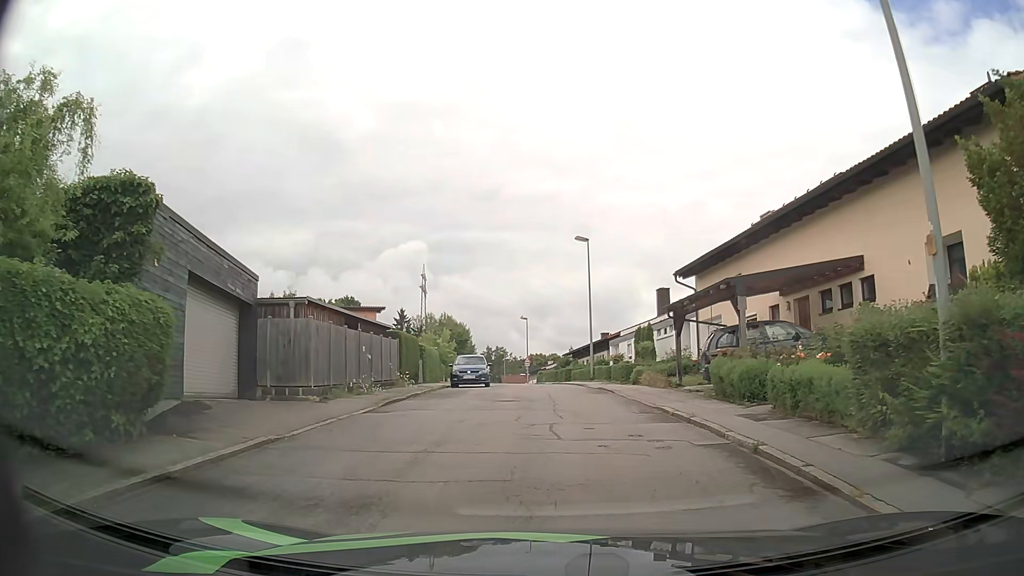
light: Day
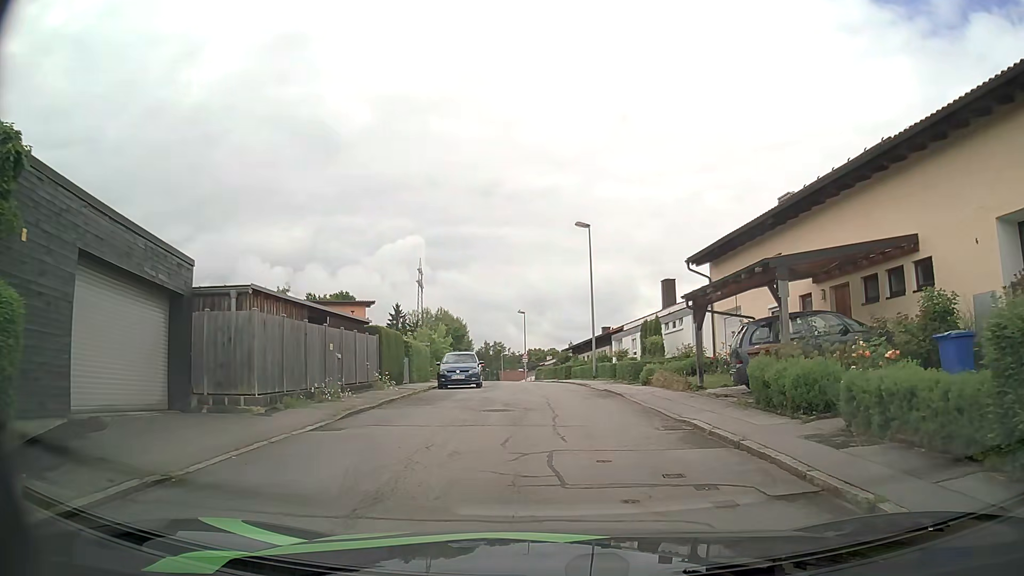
(0.0, +3.1) m; 0°
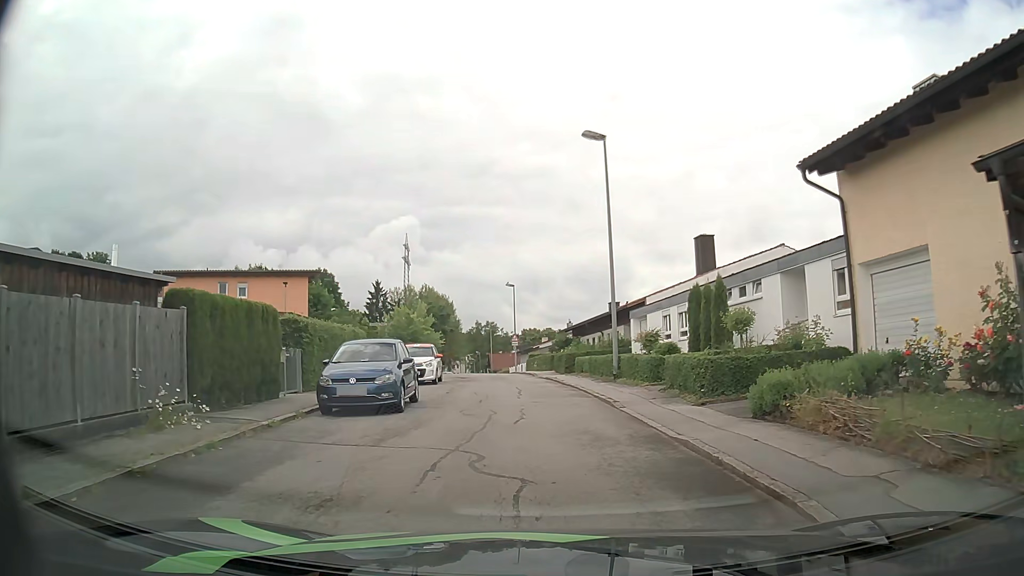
(+0.1, +13.3) m; 0°
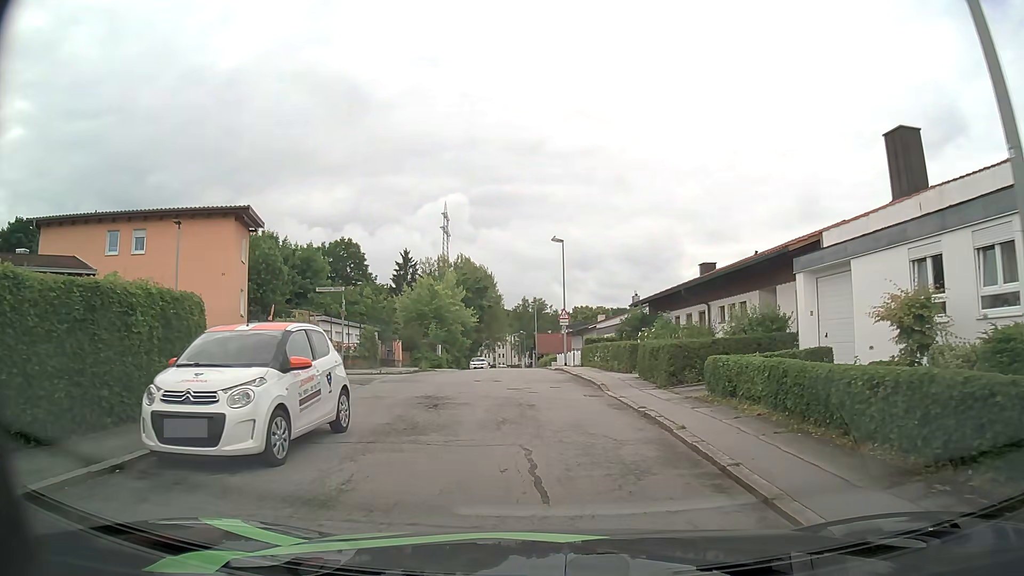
(-0.4, +17.7) m; -3°
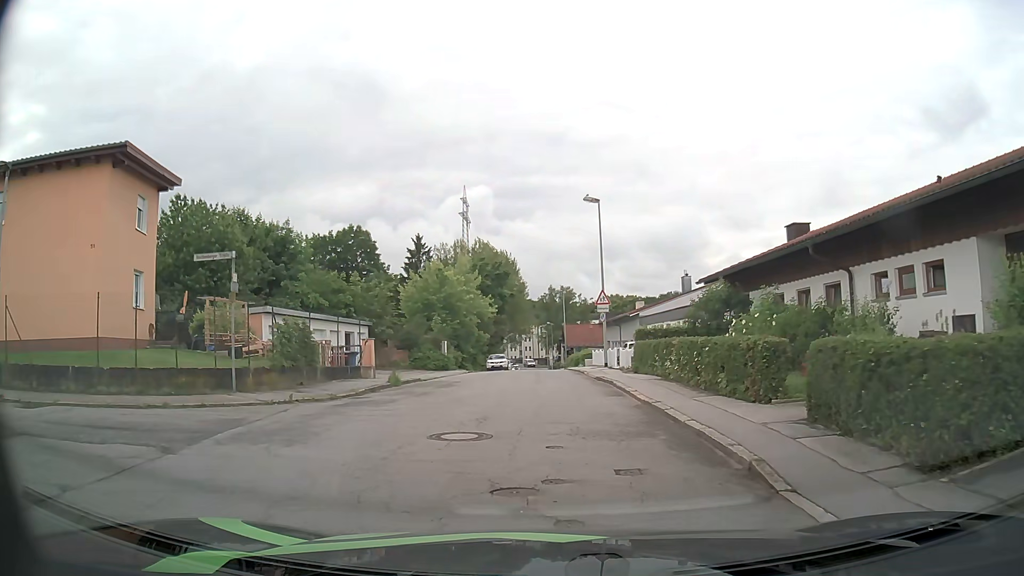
(-0.3, +10.9) m; -2°
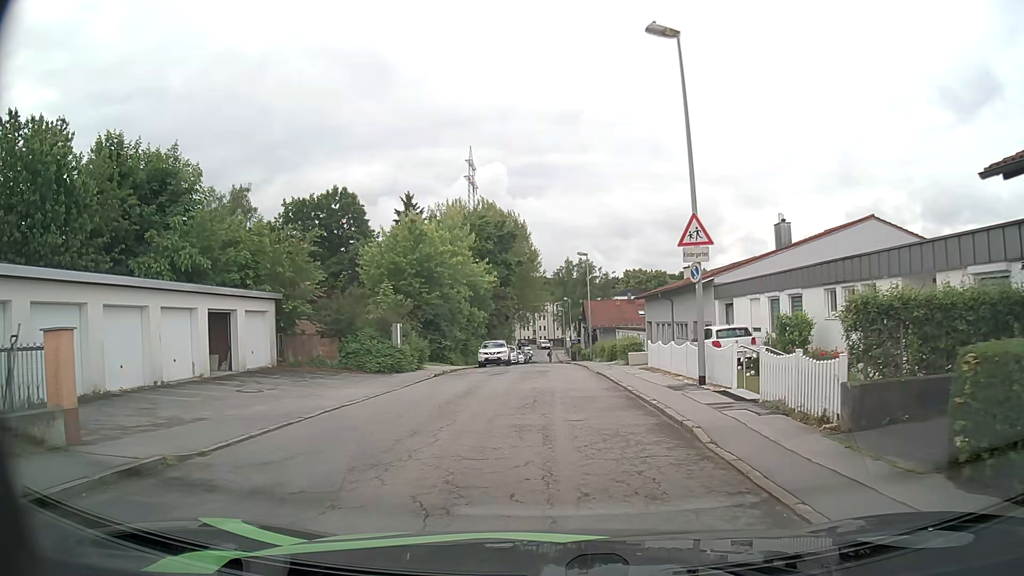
(-0.3, +17.8) m; -2°
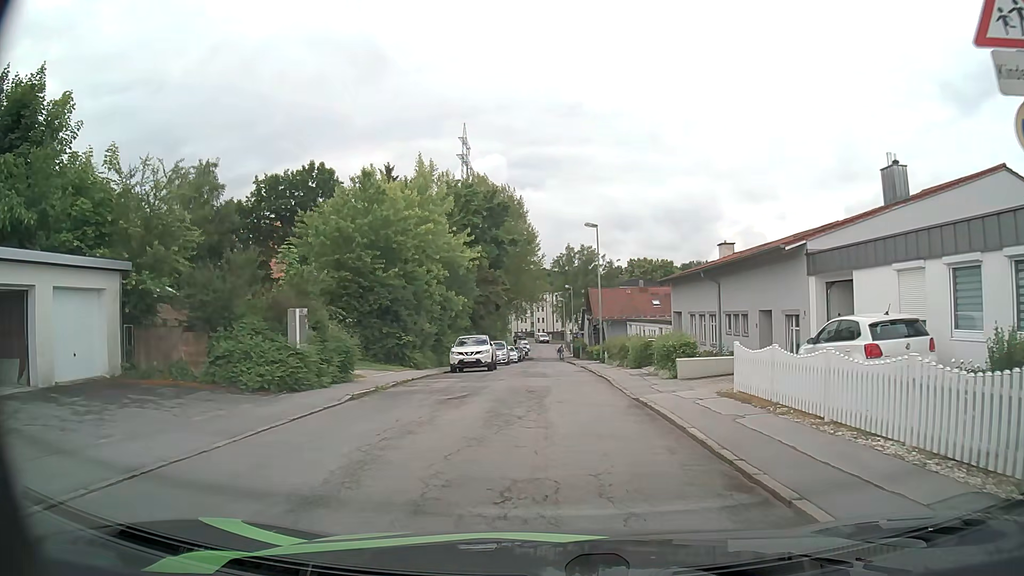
(0.0, +11.0) m; +1°
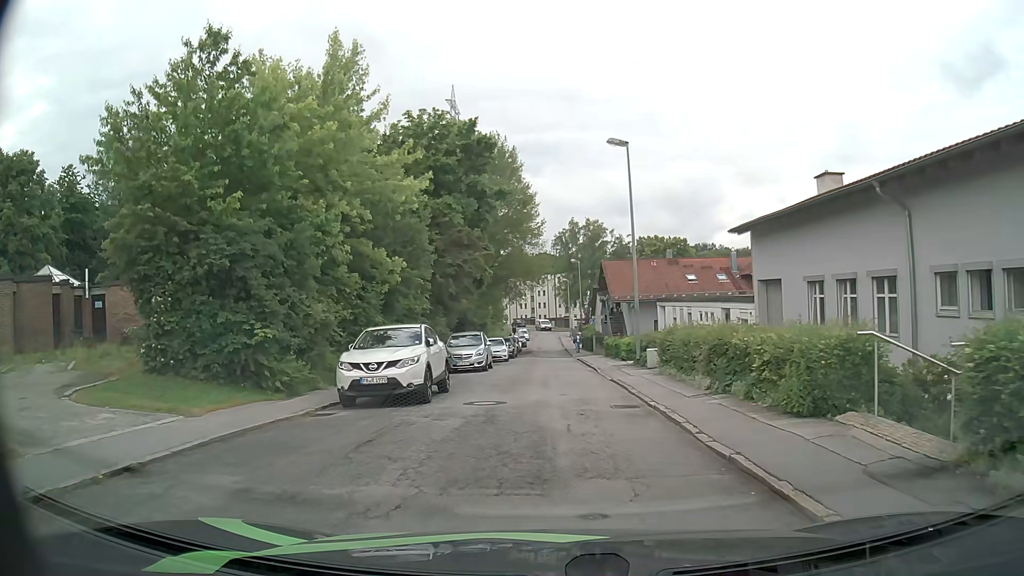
(-0.1, +15.8) m; 0°
(0, +10) (0, +20) (0, +30) (0, +40) (0, +50) (0, +60) (-1, +70) (-1, +80) (-1, +90) (-1, +100) m
